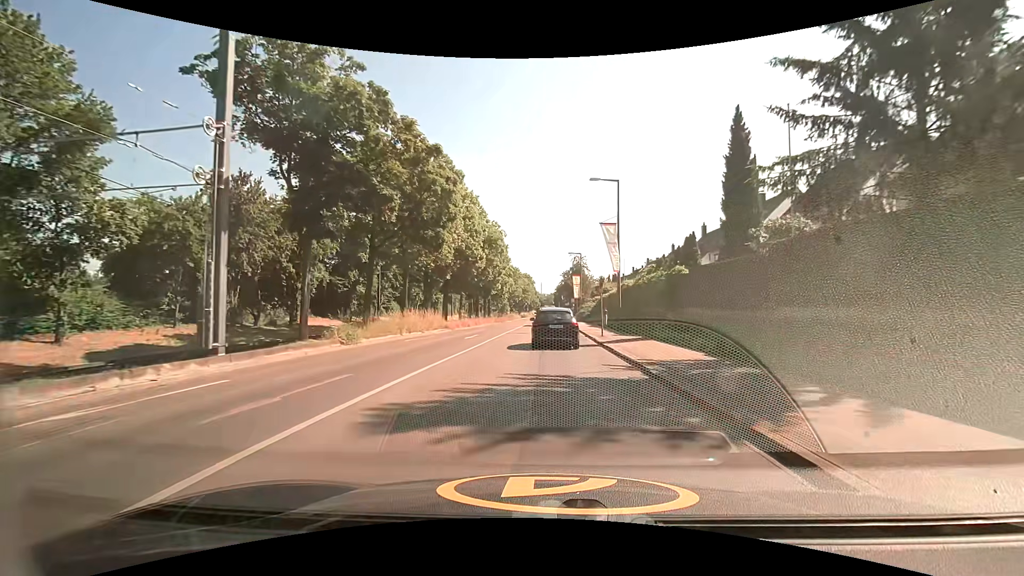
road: secondary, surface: asphalt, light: Day
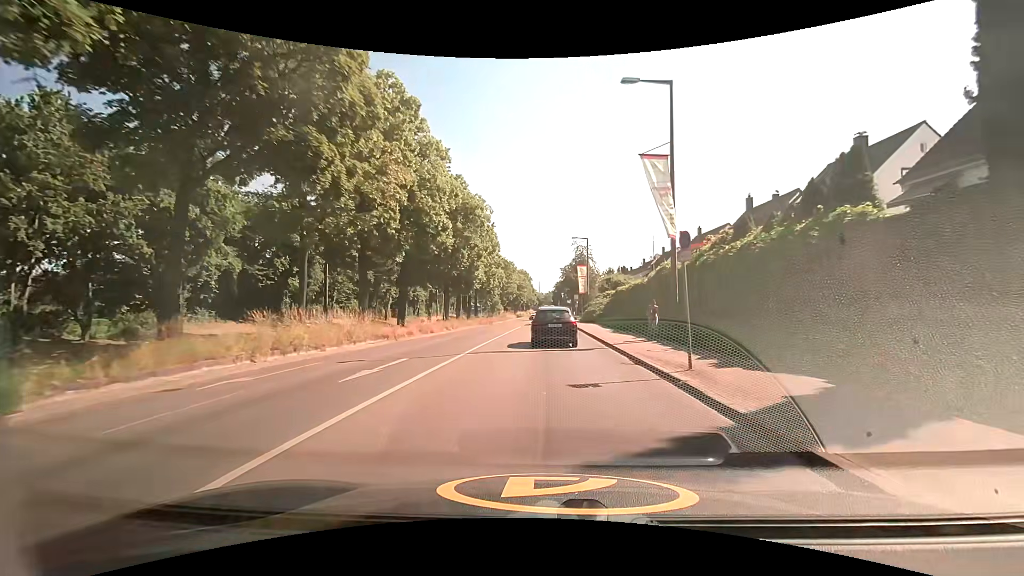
(+0.1, +15.9) m; 0°
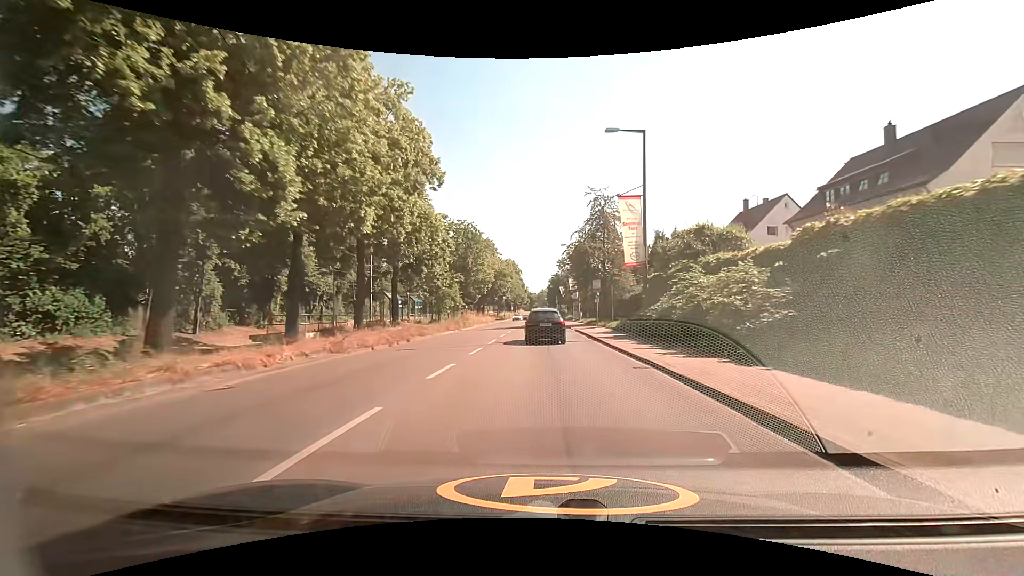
(+0.4, +40.0) m; +1°
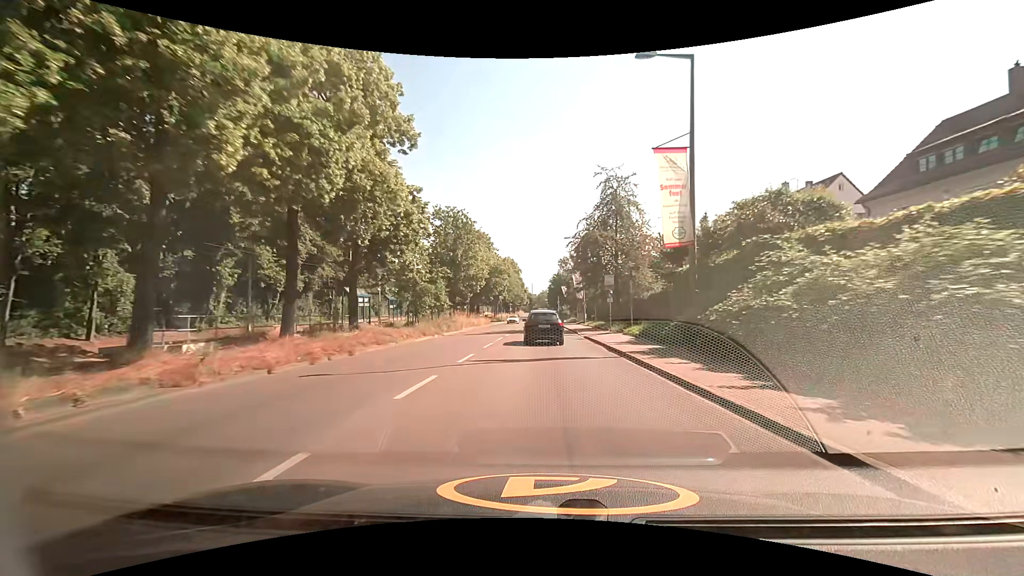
(0.0, +8.3) m; 0°
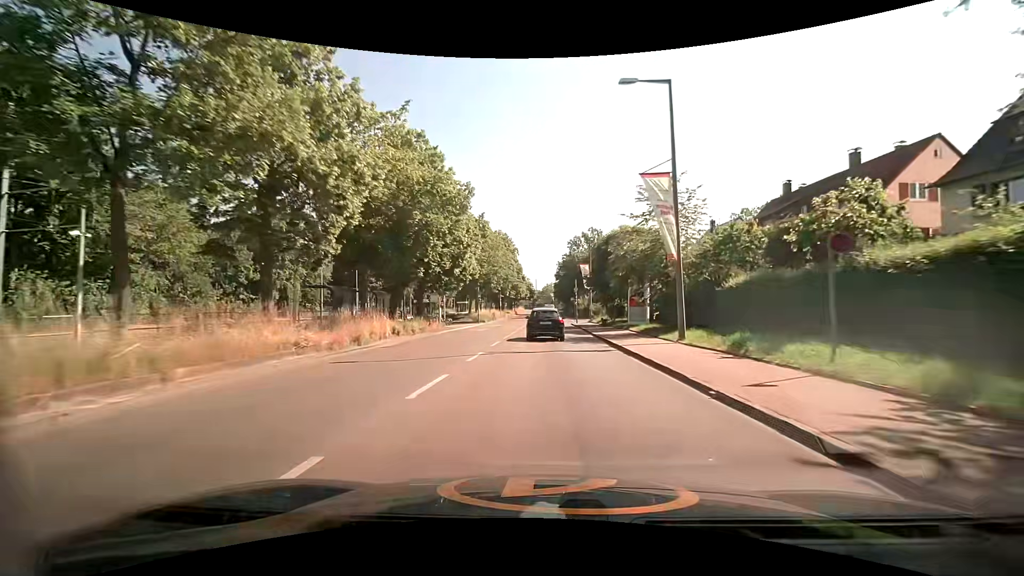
(-0.2, +42.7) m; -1°
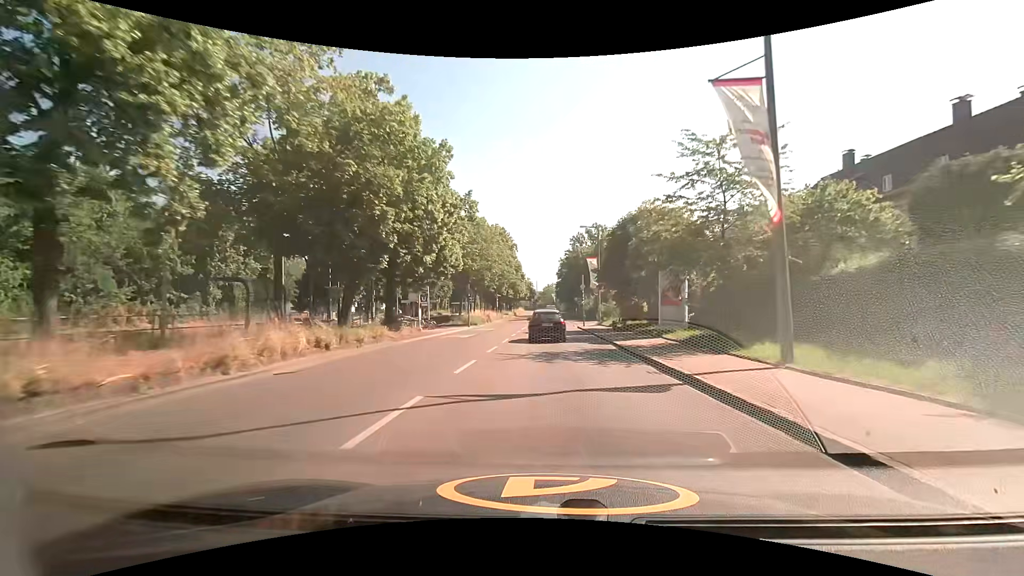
(0.0, +8.7) m; 0°
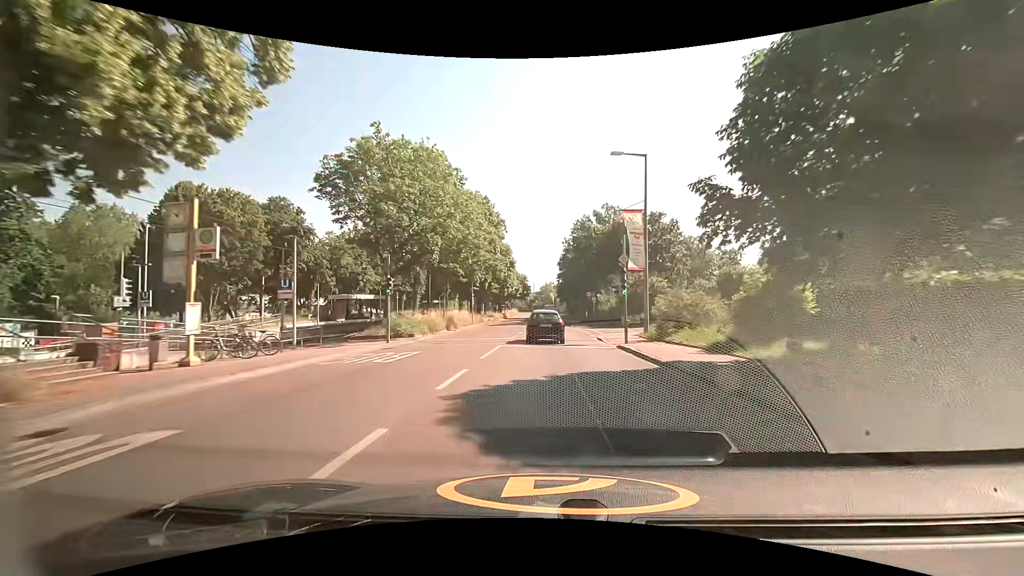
(0.0, +26.7) m; 0°
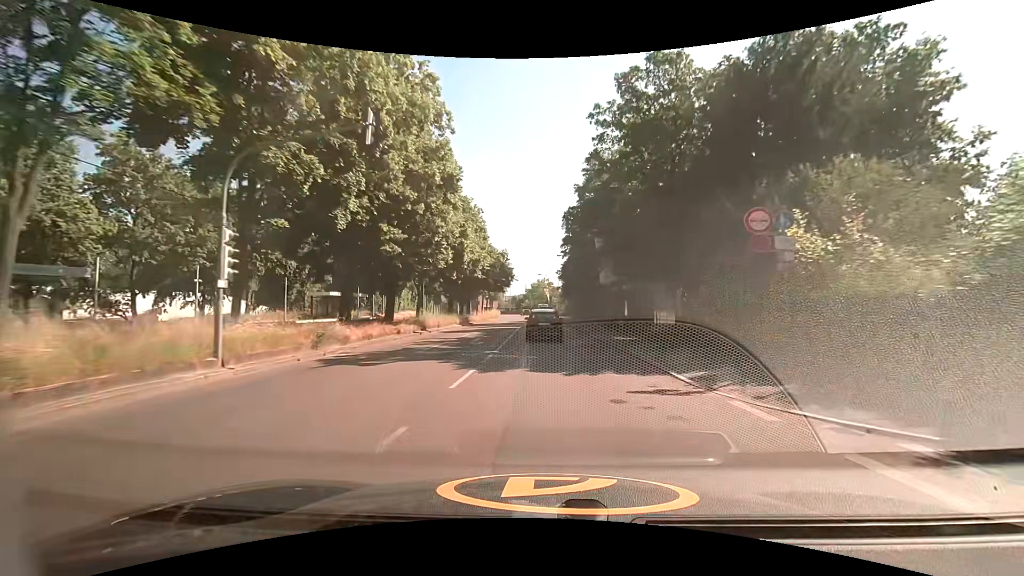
(0.0, +43.9) m; 0°
(0, +10) (0, +20) (0, +30) (0, +40) (0, +50) (+1, +60) (+1, +70) (+1, +80) (+1, +90) (0, +100) m
